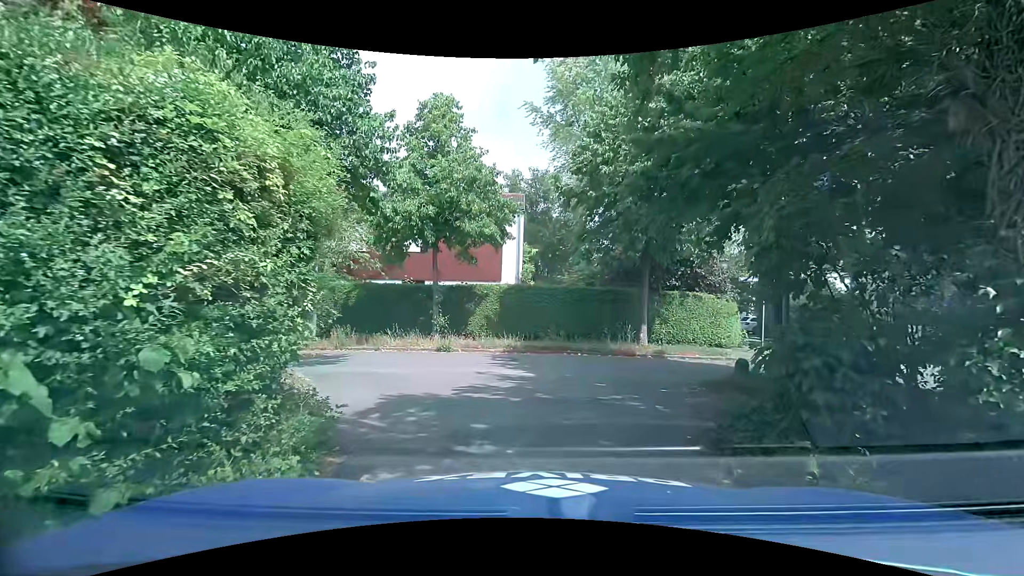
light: Day
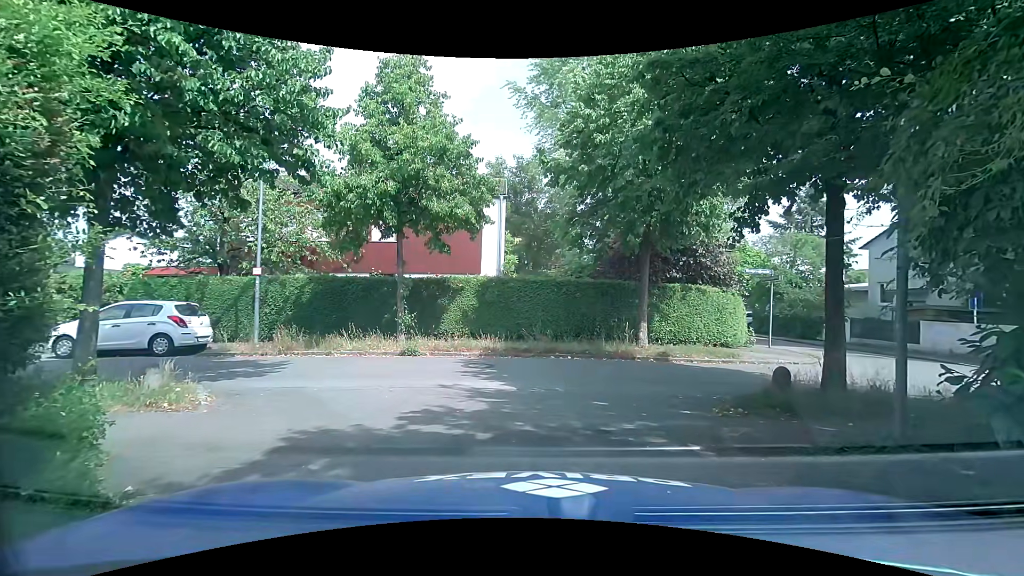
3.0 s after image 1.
(+0.1, +2.3) m; +4°
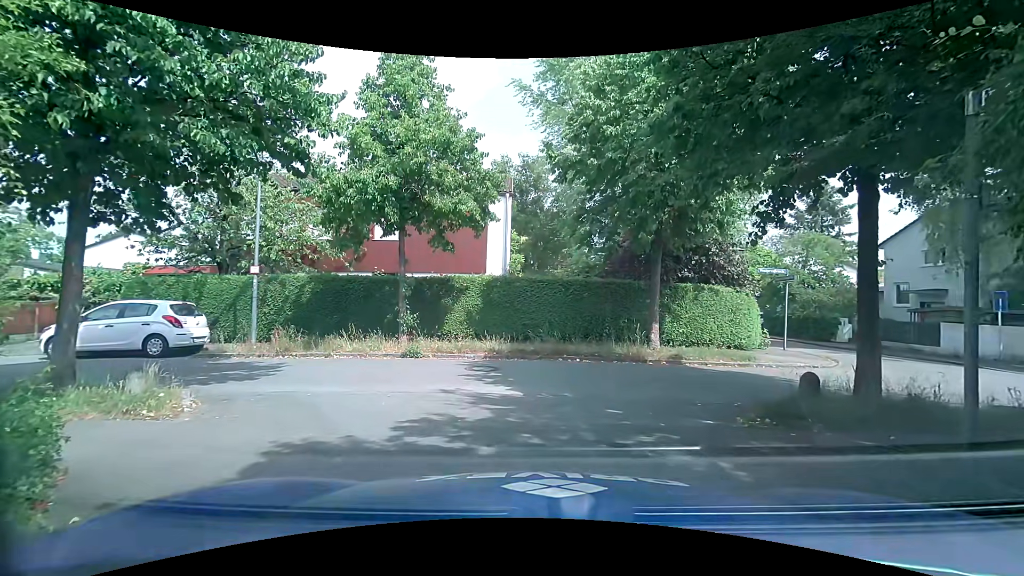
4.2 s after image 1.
(0.0, +0.5) m; 0°
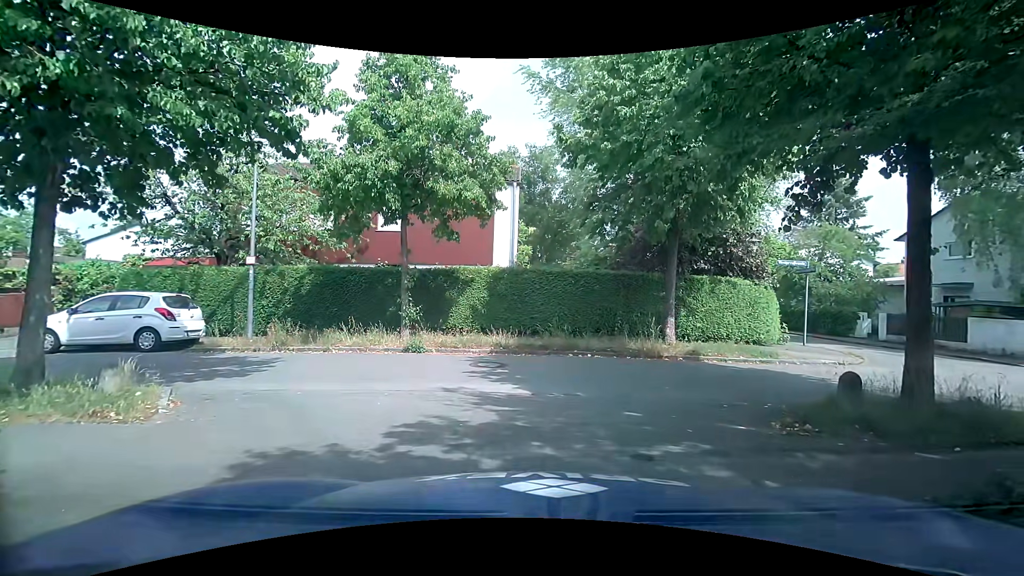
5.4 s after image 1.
(0.0, +0.6) m; 0°
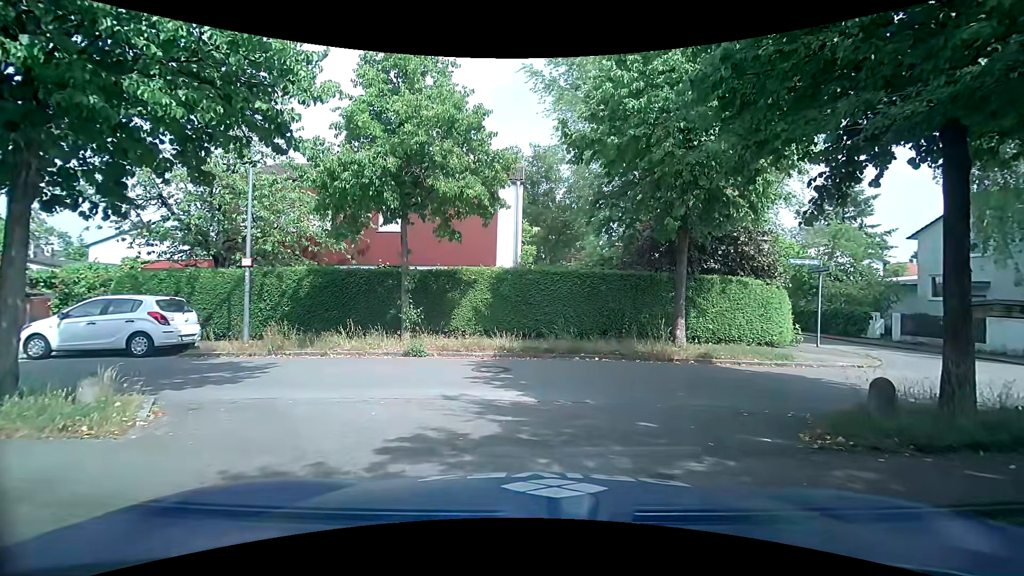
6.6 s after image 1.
(0.0, +0.4) m; 0°
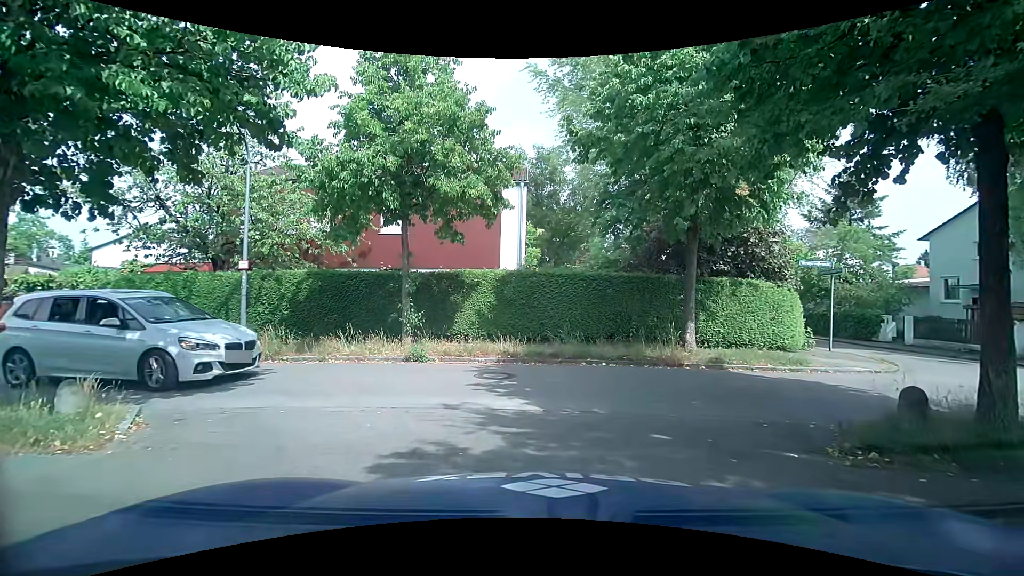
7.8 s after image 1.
(0.0, +0.4) m; 0°
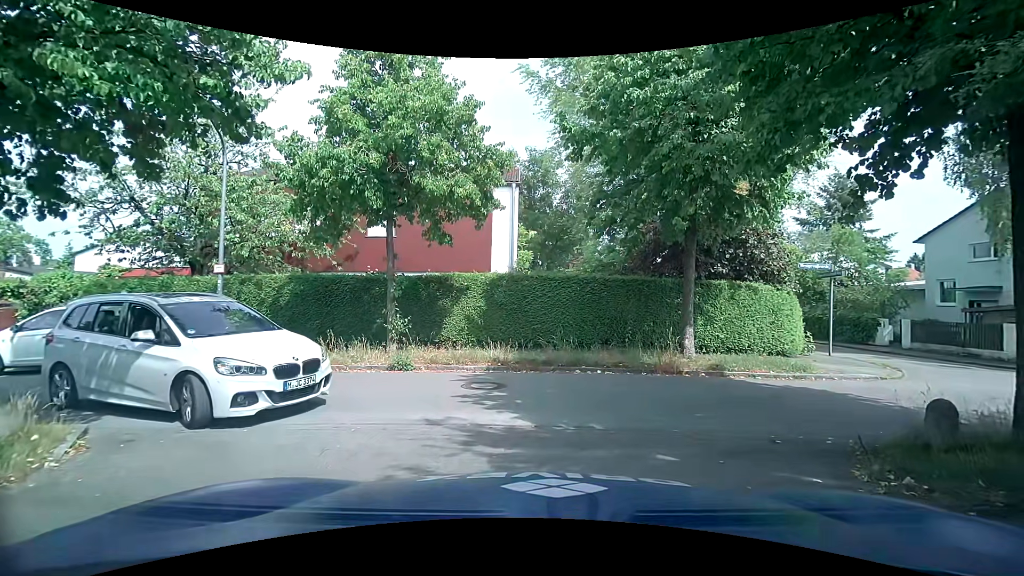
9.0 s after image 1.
(0.0, +0.6) m; 0°
